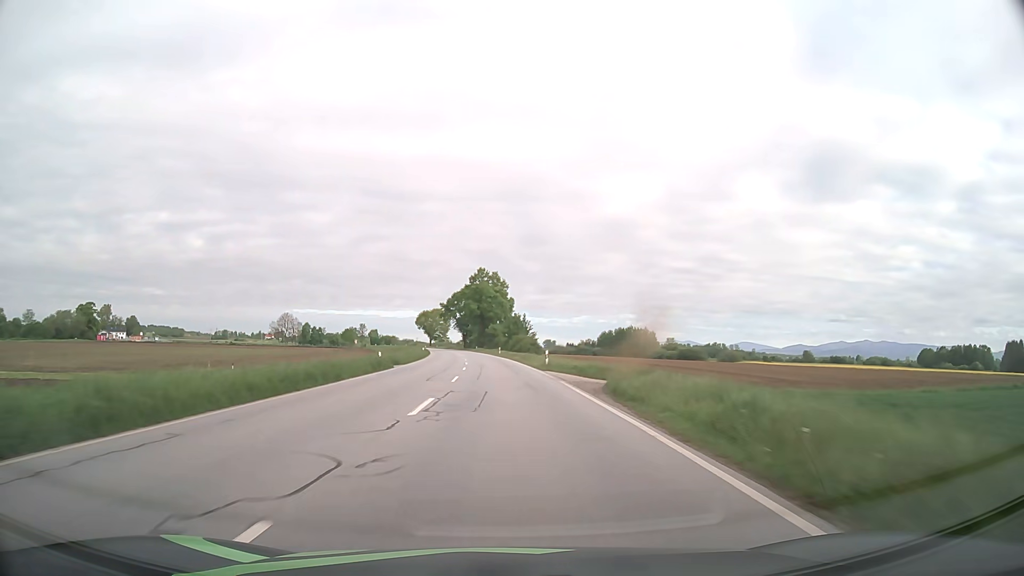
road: primary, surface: asphalt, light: Day
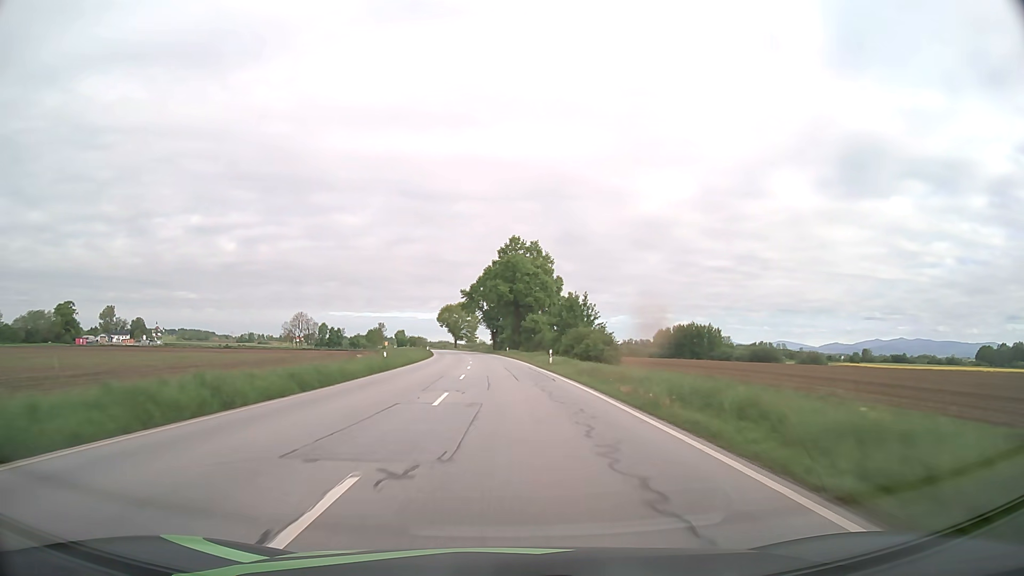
(-1.1, +46.9) m; -3°
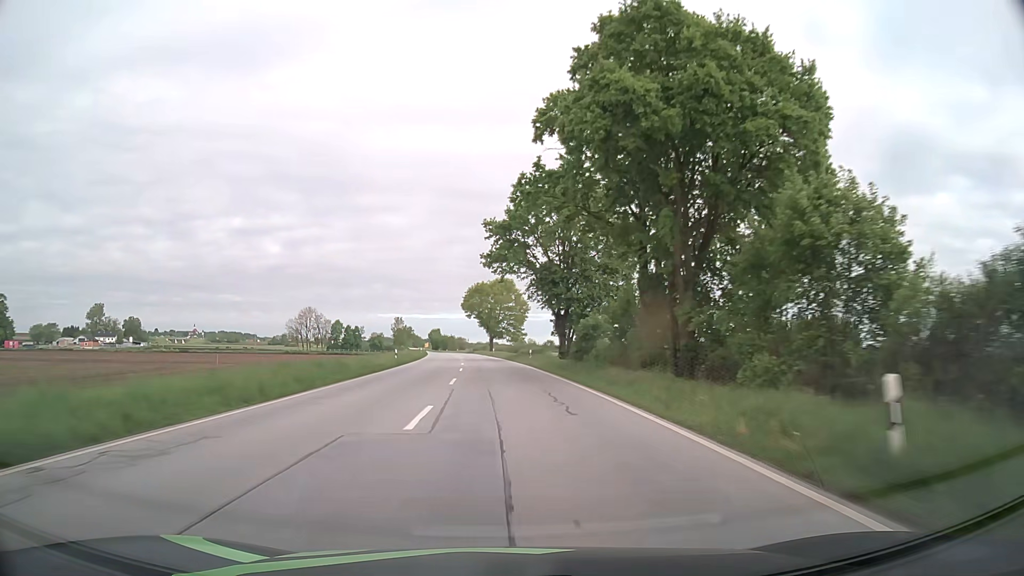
(-3.1, +77.4) m; -4°
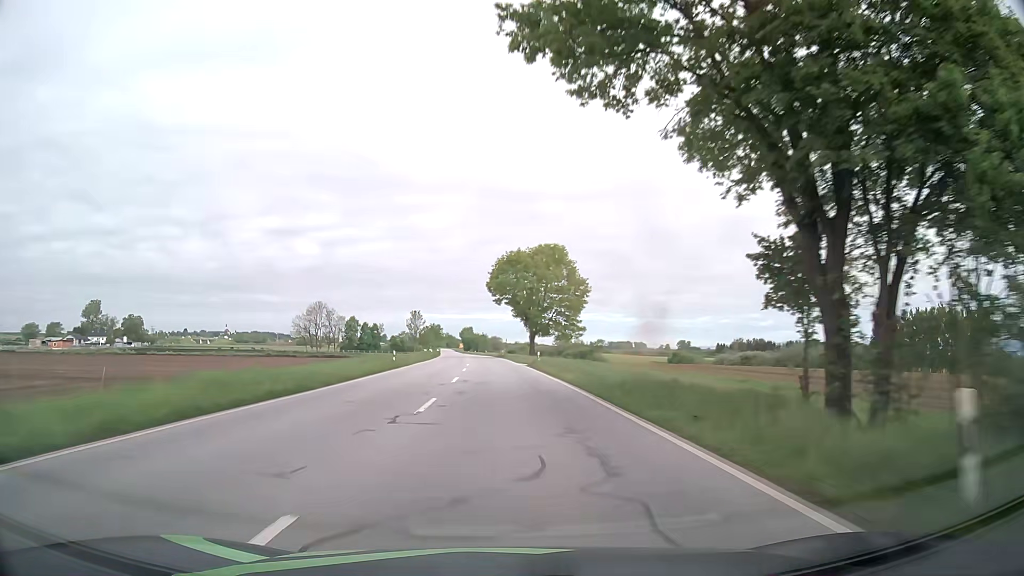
(-1.6, +46.3) m; -4°
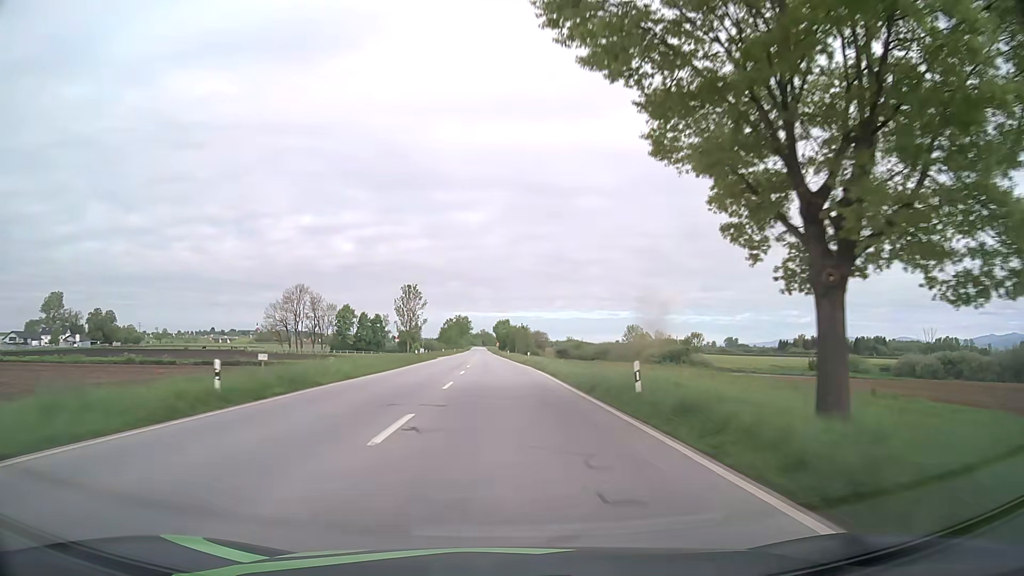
(-2.8, +77.8) m; -4°
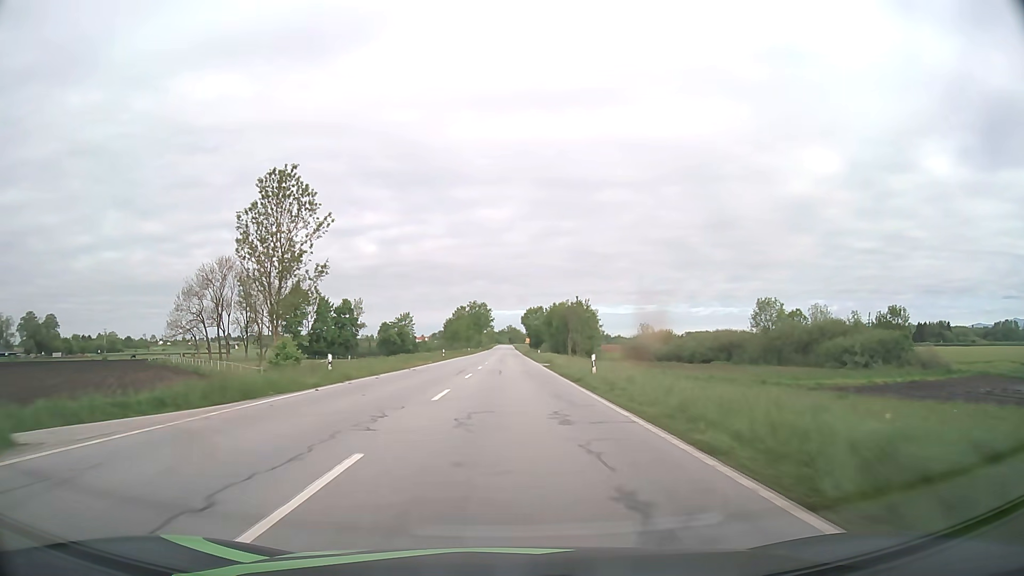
(-1.9, +78.5) m; -2°
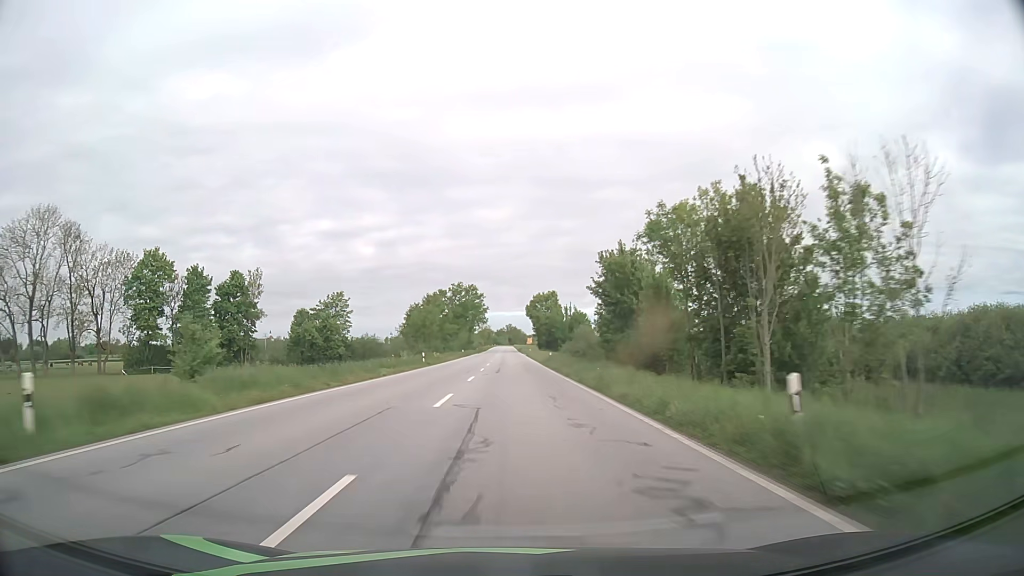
(-0.1, +63.0) m; 0°
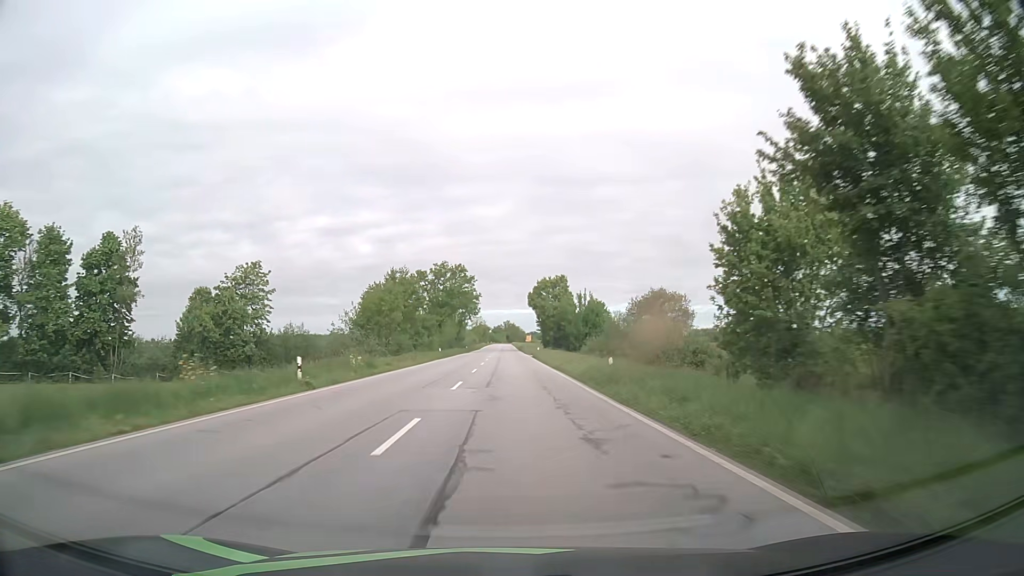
(0.0, +31.5) m; 0°
(0, +10) (0, +20) (0, +30) (0, +40) (0, +50) (0, +60) (0, +70) (0, +80) (0, +90) (0, +100) m
